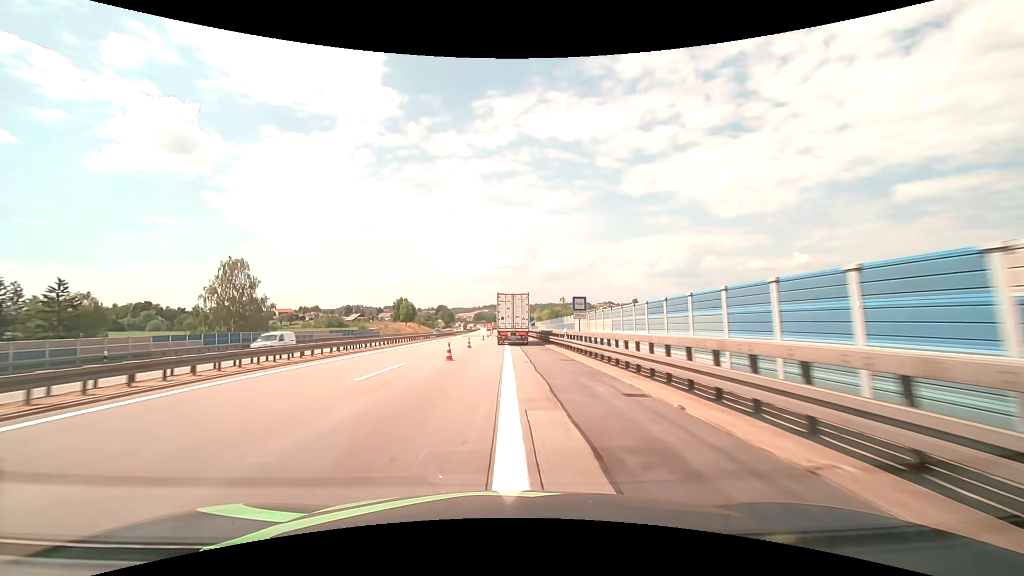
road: motorway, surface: asphalt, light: Day
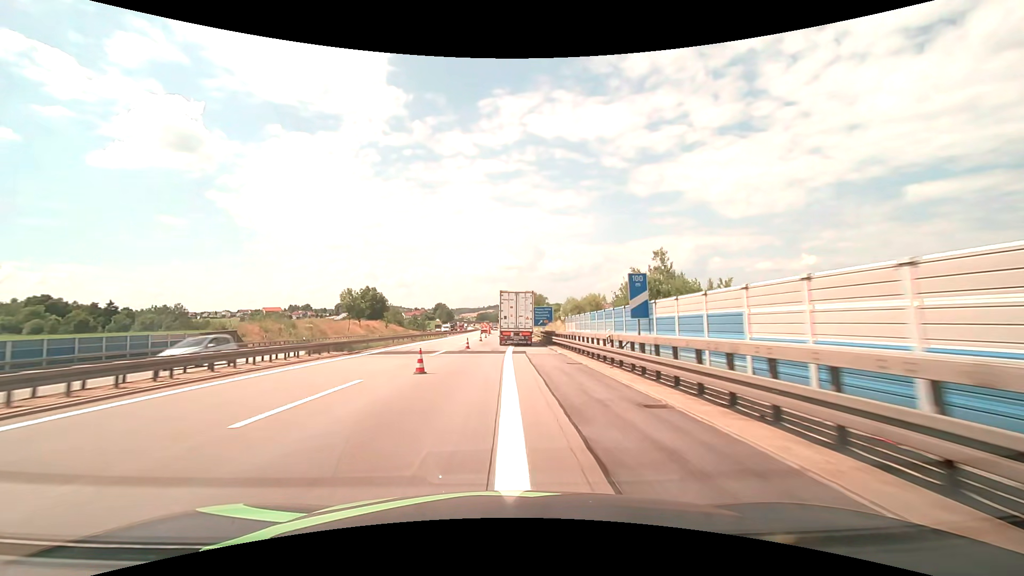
(-0.3, +60.5) m; -1°
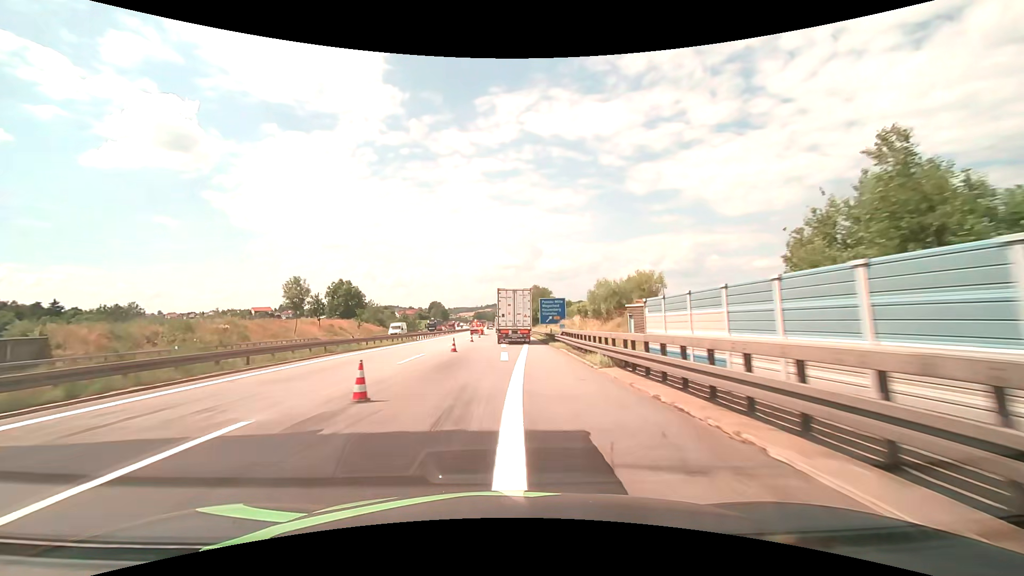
(+0.1, +23.5) m; 0°
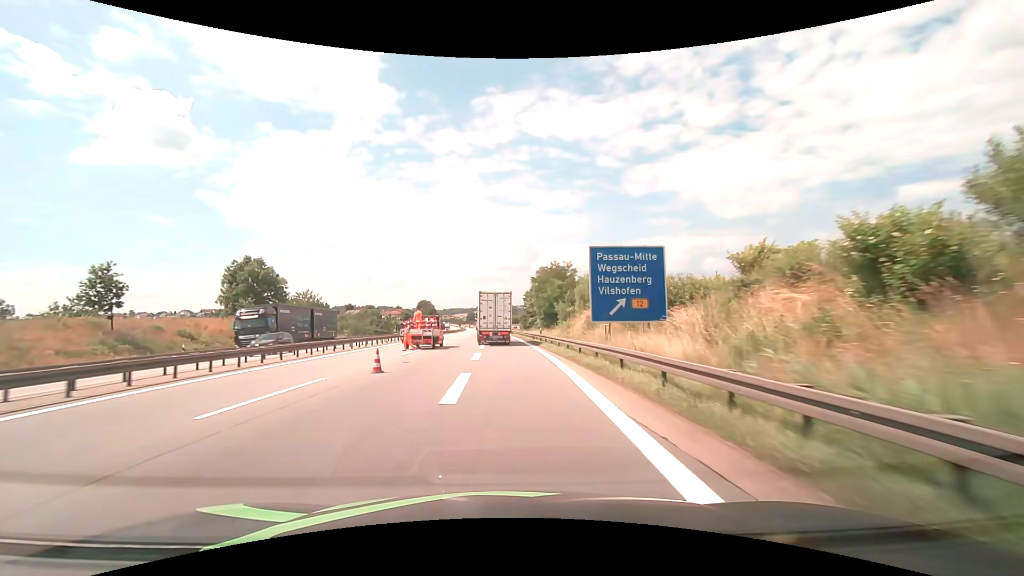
(+0.5, +46.9) m; +1°
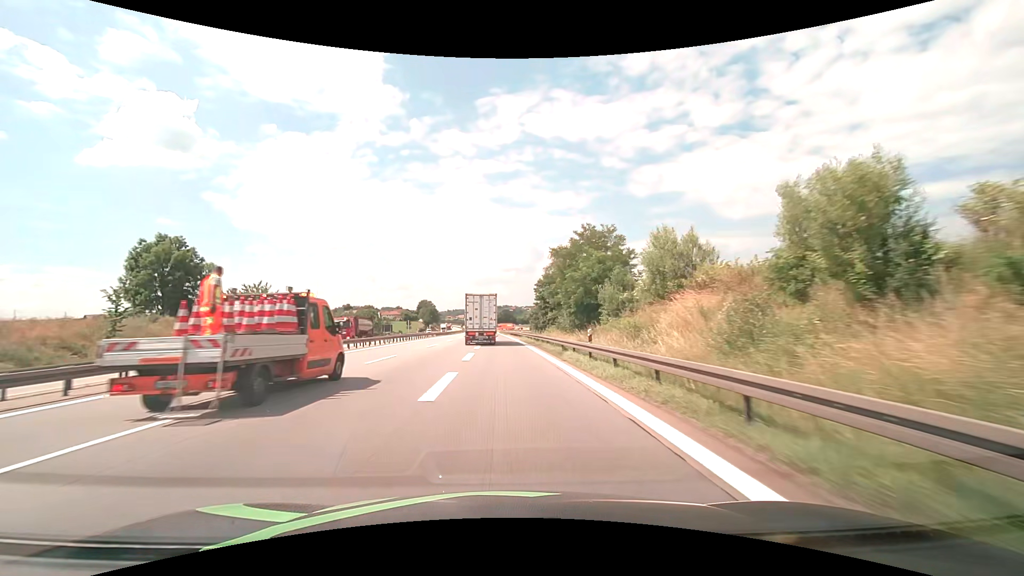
(-0.1, +23.8) m; 0°
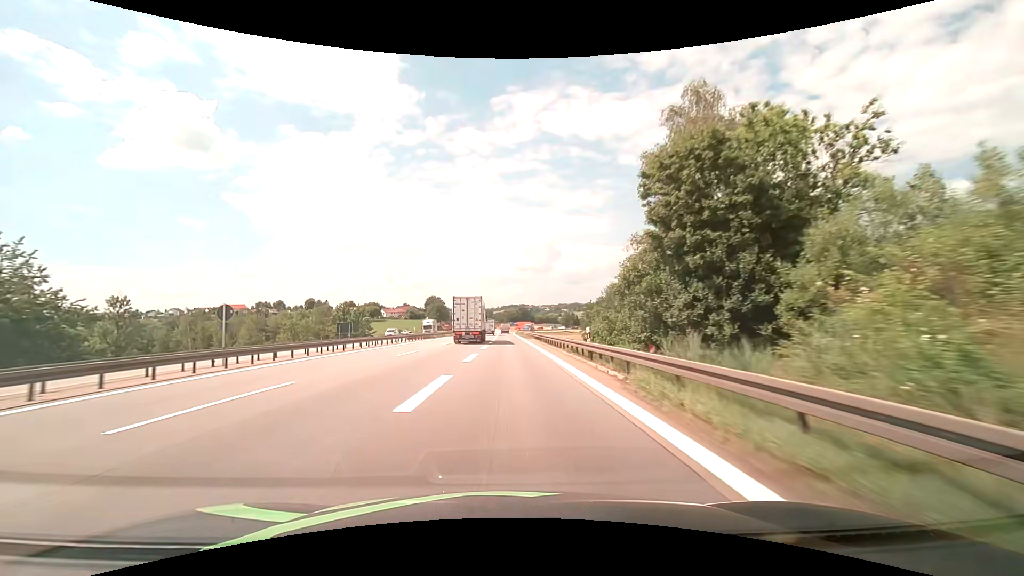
(-0.8, +49.5) m; -2°
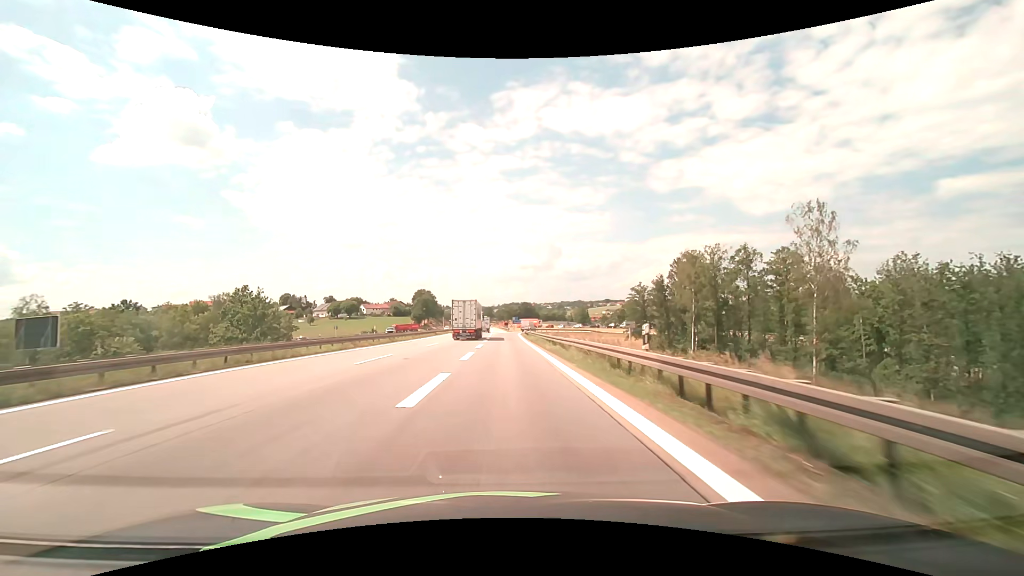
(-0.2, +59.7) m; 0°
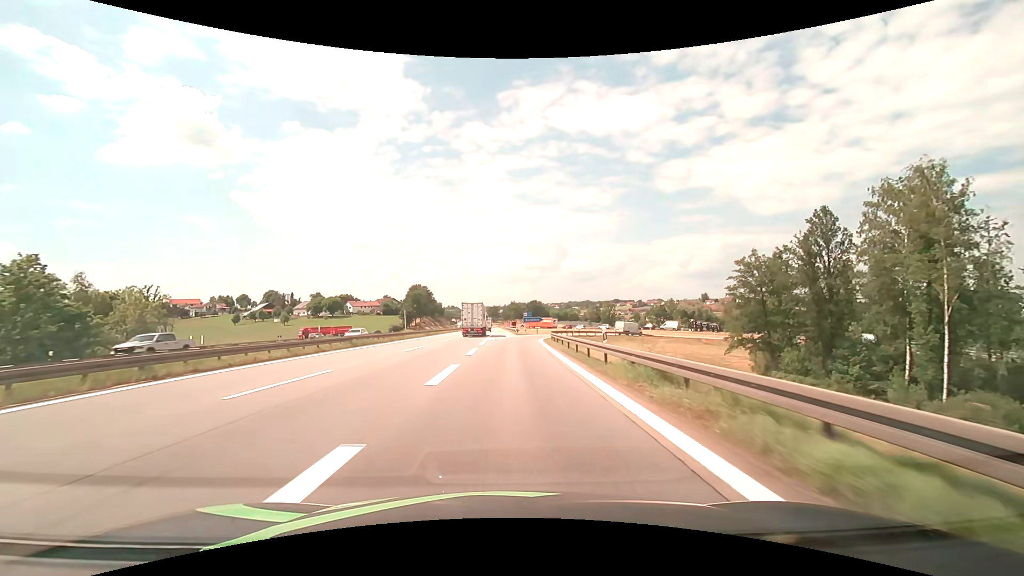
(-0.3, +44.7) m; -1°
(0, +10) (0, +20) (0, +30) (+1, +40) (+1, +50) (+3, +60) (+5, +69) (+9, +79) (+14, +87) (+21, +95) m
